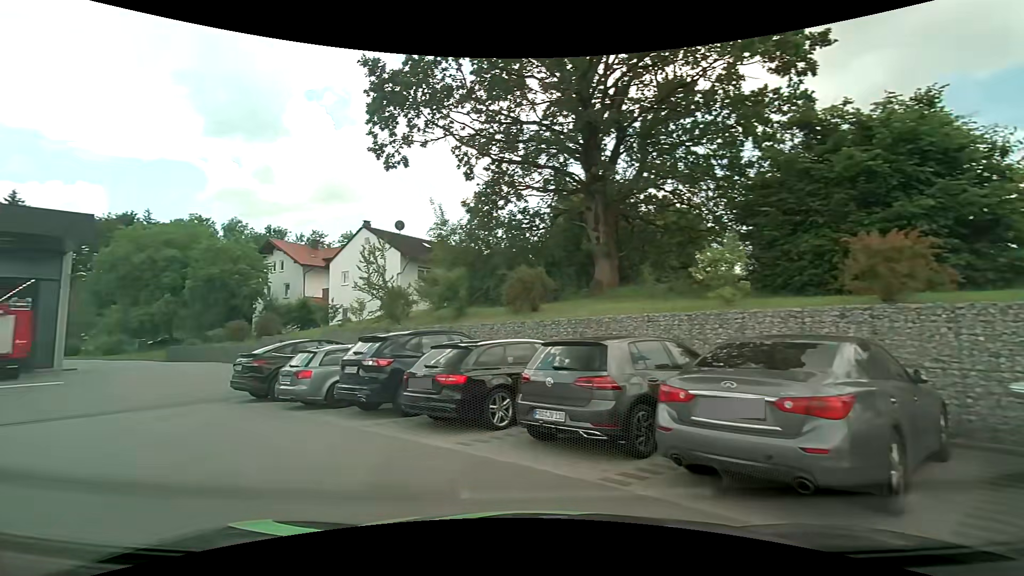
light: Day
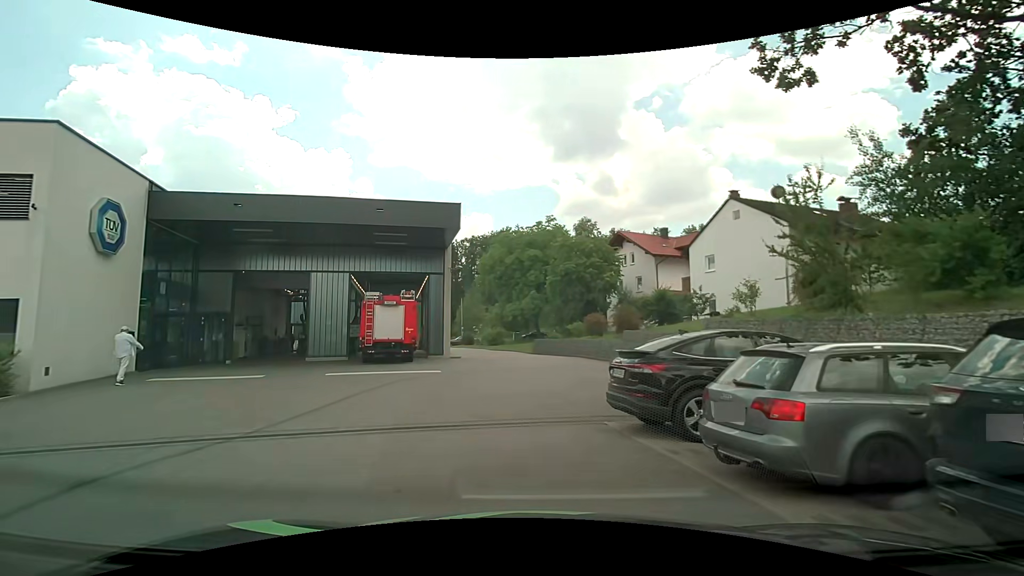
(-2.6, +6.4) m; -37°
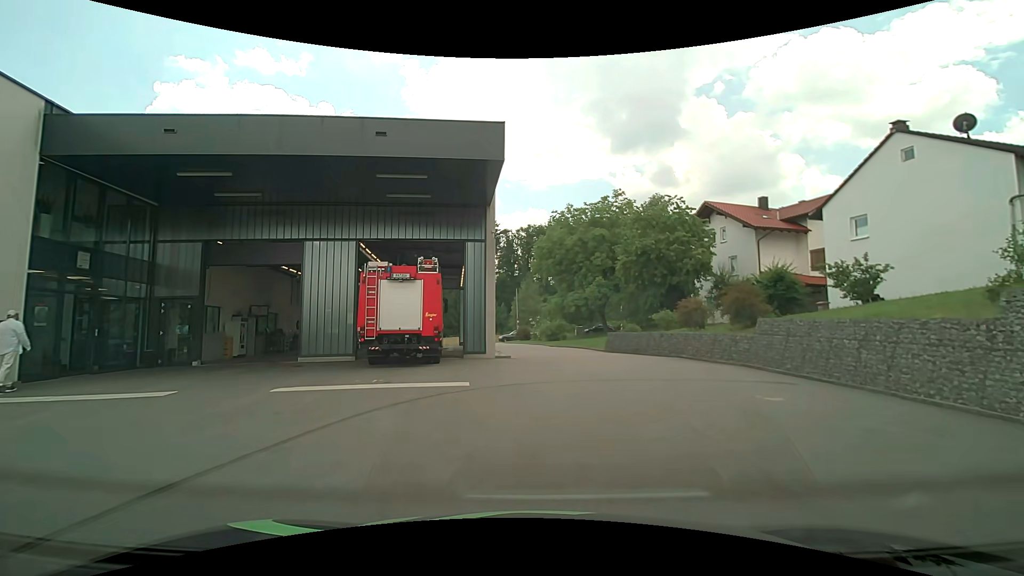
(-0.5, +7.9) m; -4°
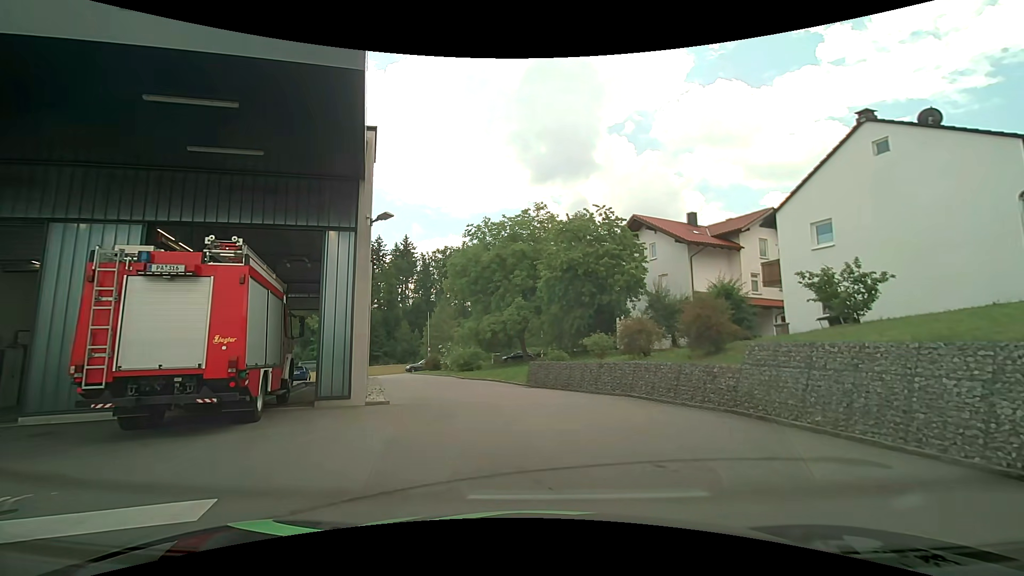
(+0.2, +6.0) m; +8°
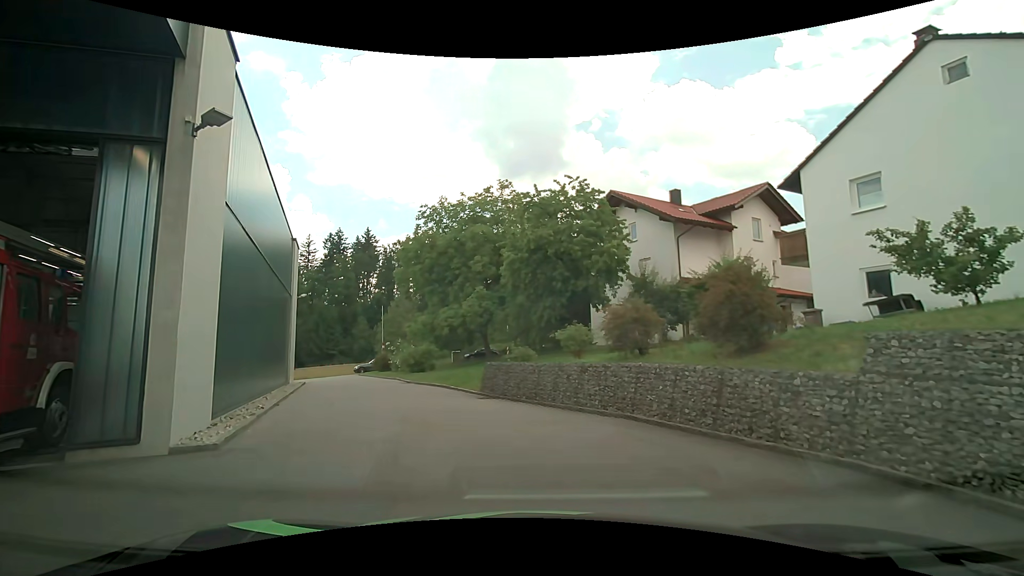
(+0.2, +5.5) m; +3°
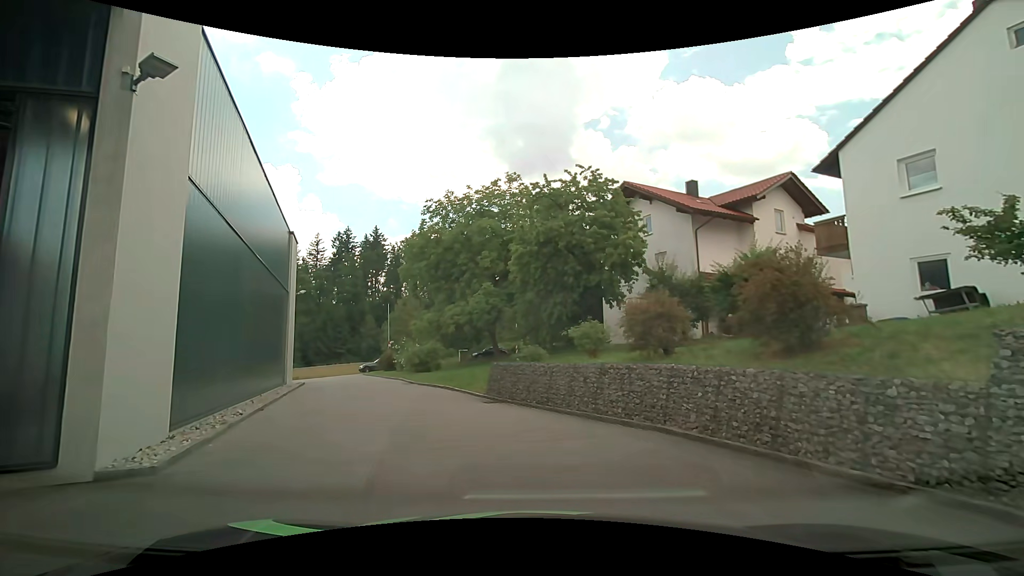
(0.0, +1.5) m; -2°
